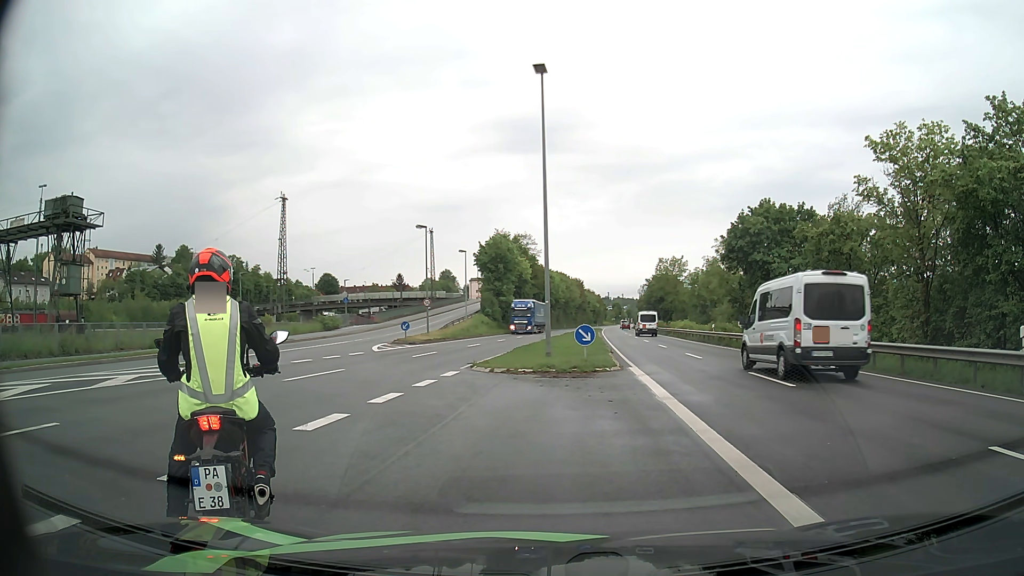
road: primary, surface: asphalt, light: Day
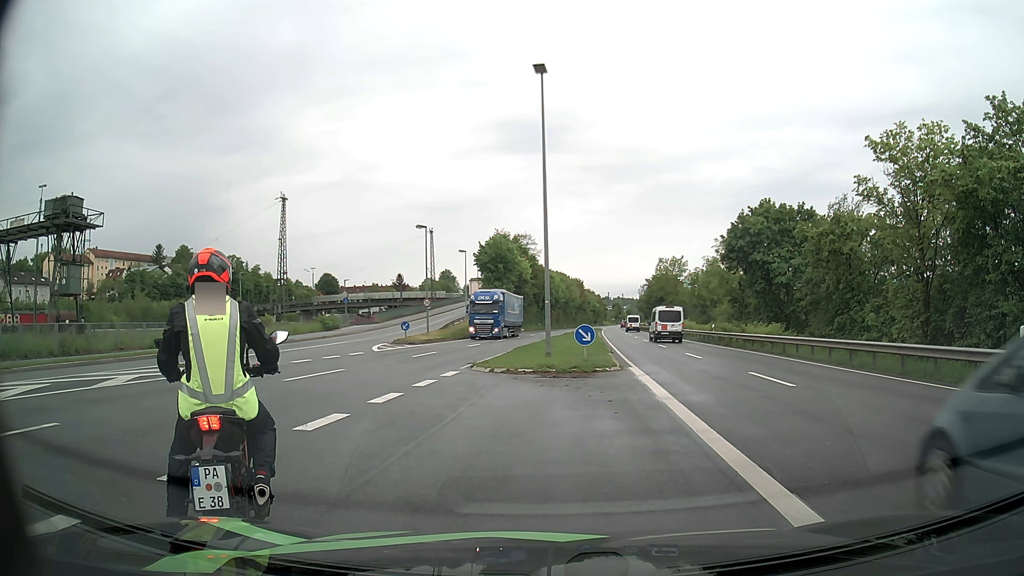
(0.0, 0.0) m; 0°
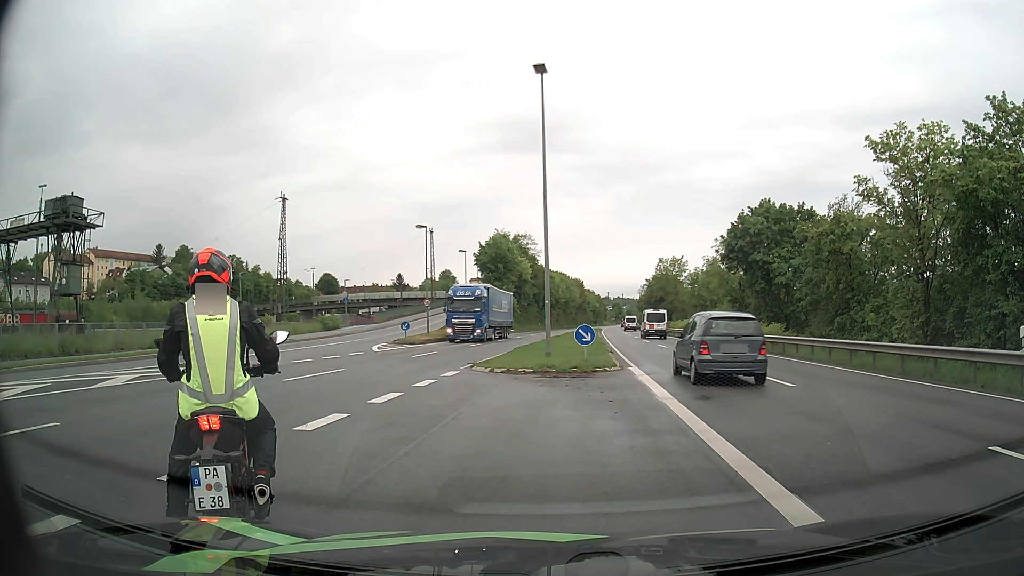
(0.0, 0.0) m; 0°
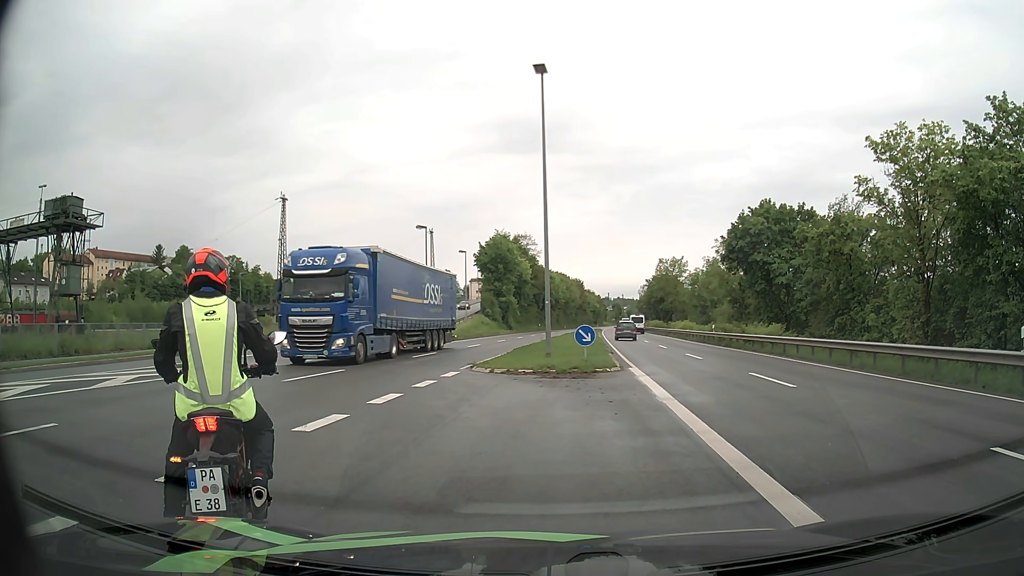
(0.0, 0.0) m; 0°
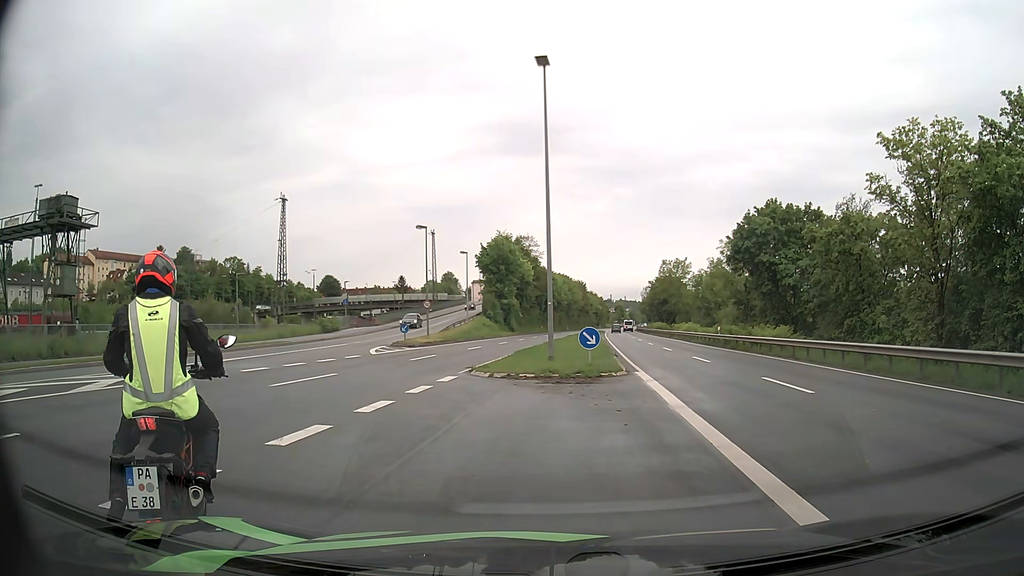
(0.0, +1.0) m; 0°
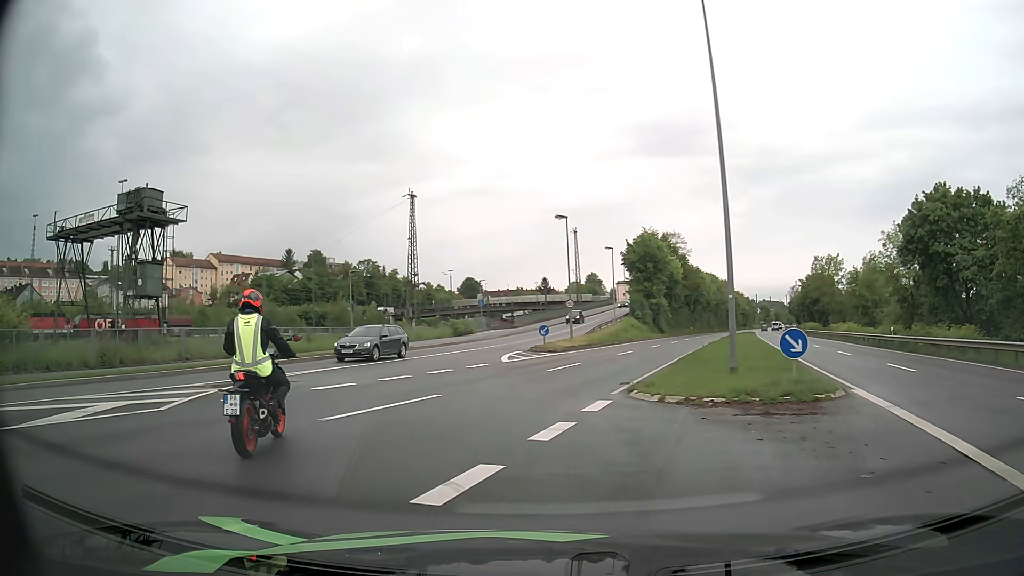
(-0.5, +5.7) m; -12°
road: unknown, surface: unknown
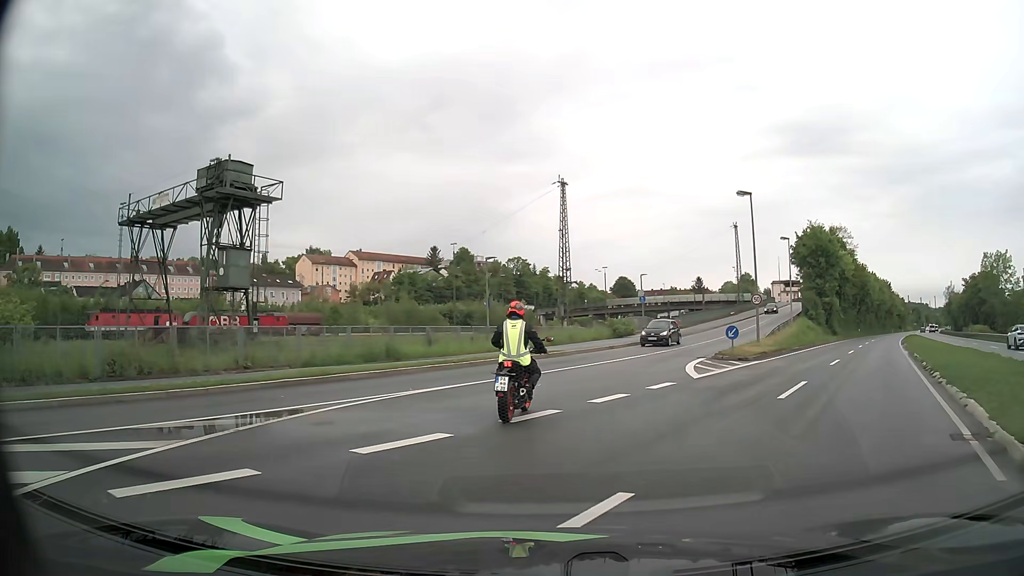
(-1.2, +8.2) m; -12°
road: primary_link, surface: asphalt
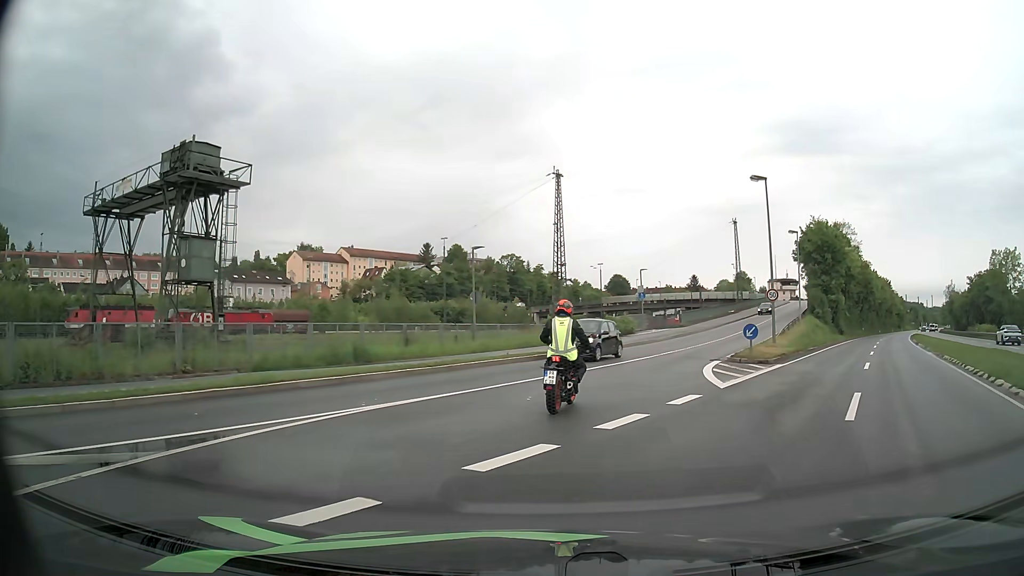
(0.0, +3.6) m; 0°
(+1, +10) (+3, +20) (+6, +29) (+10, +38) (+14, +47) (+18, +56) (+23, +66) (+27, +75) (+31, +84) (+35, +93) m
